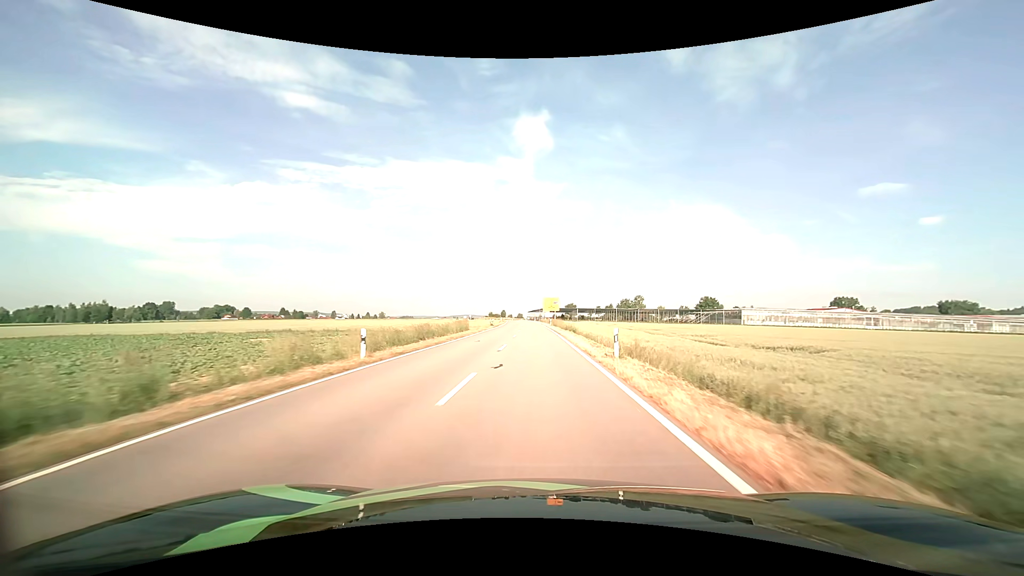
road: tertiary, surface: asphalt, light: Day
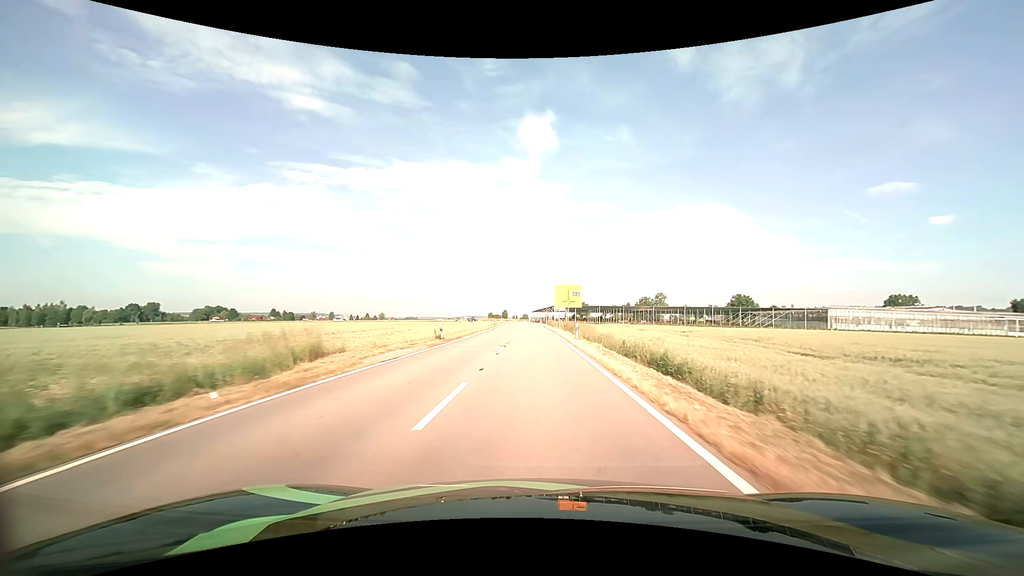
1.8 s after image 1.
(-0.2, +38.8) m; -1°
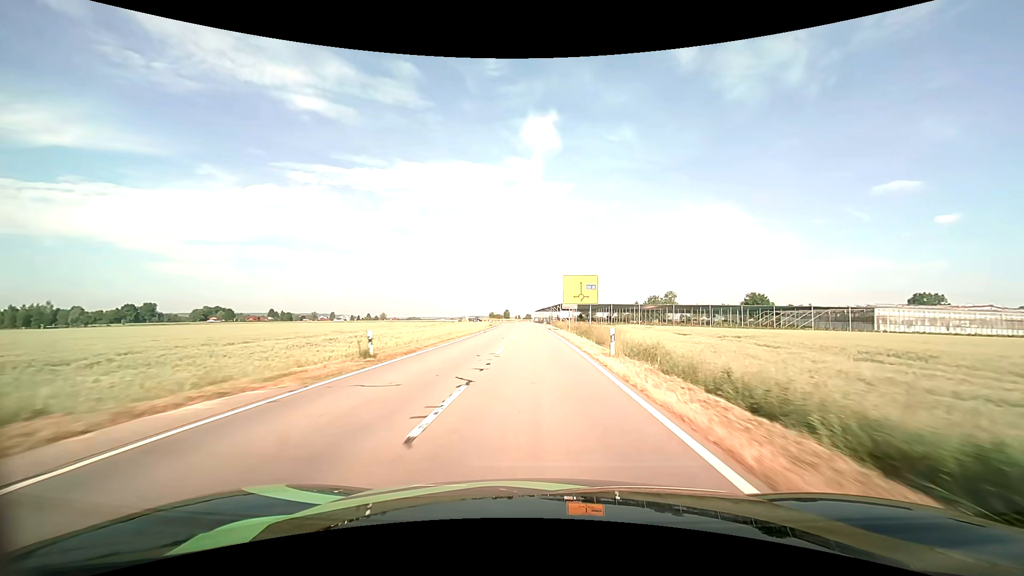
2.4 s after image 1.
(0.0, +12.7) m; 0°
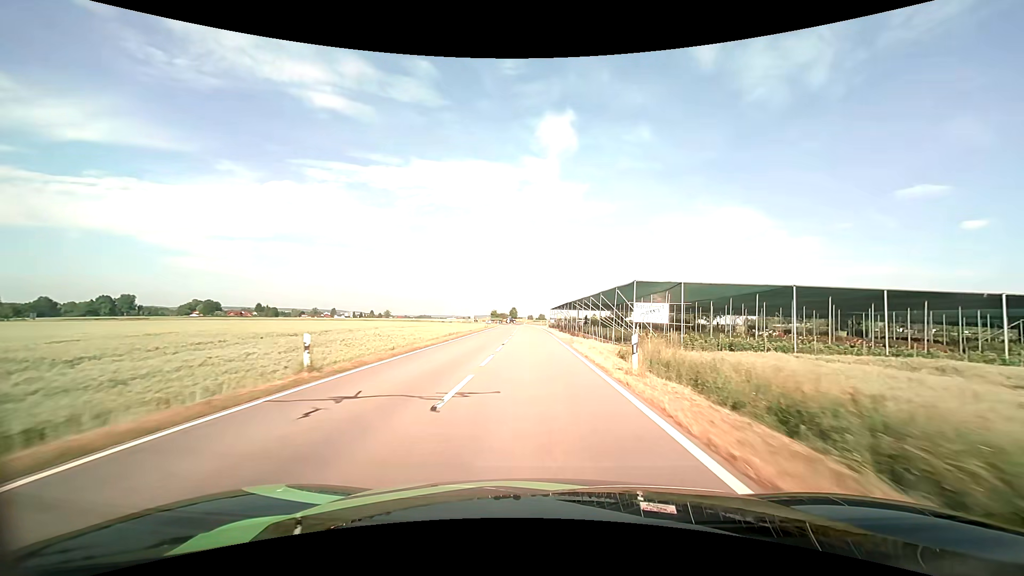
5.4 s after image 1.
(-1.0, +60.1) m; -2°
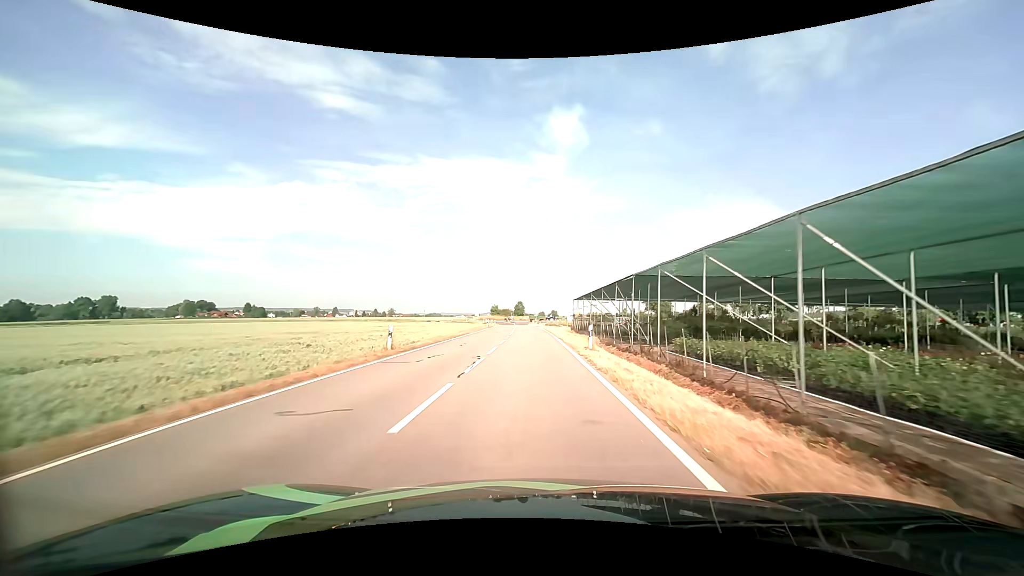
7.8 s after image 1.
(-0.3, +44.7) m; -1°
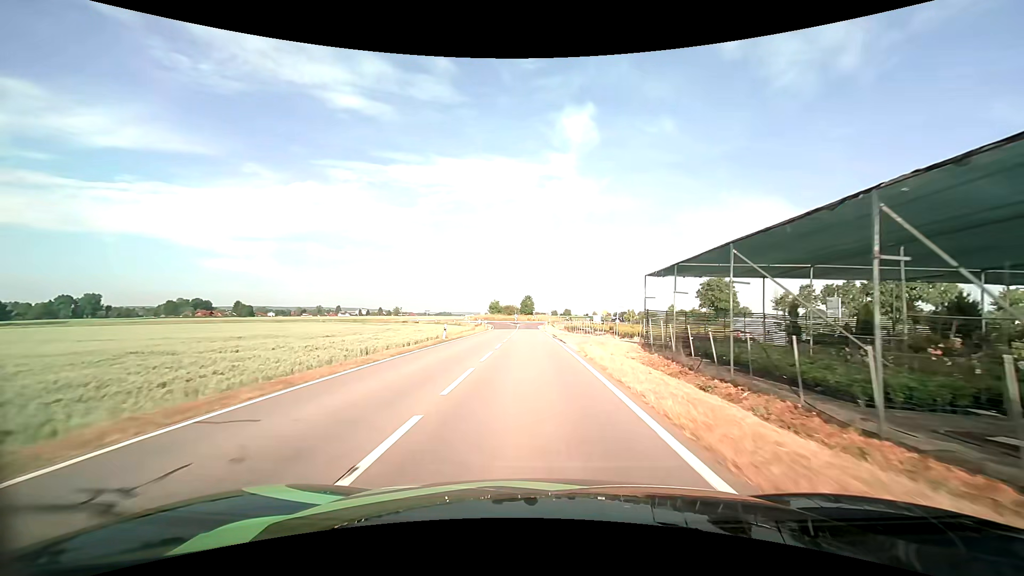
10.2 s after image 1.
(-0.5, +39.3) m; -1°
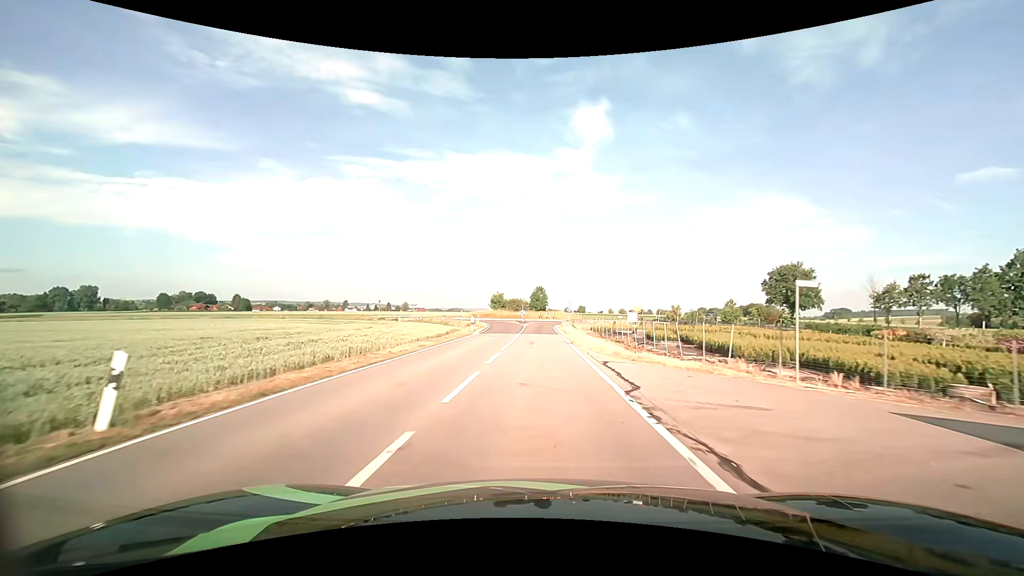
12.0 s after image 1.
(-0.3, +25.2) m; -1°
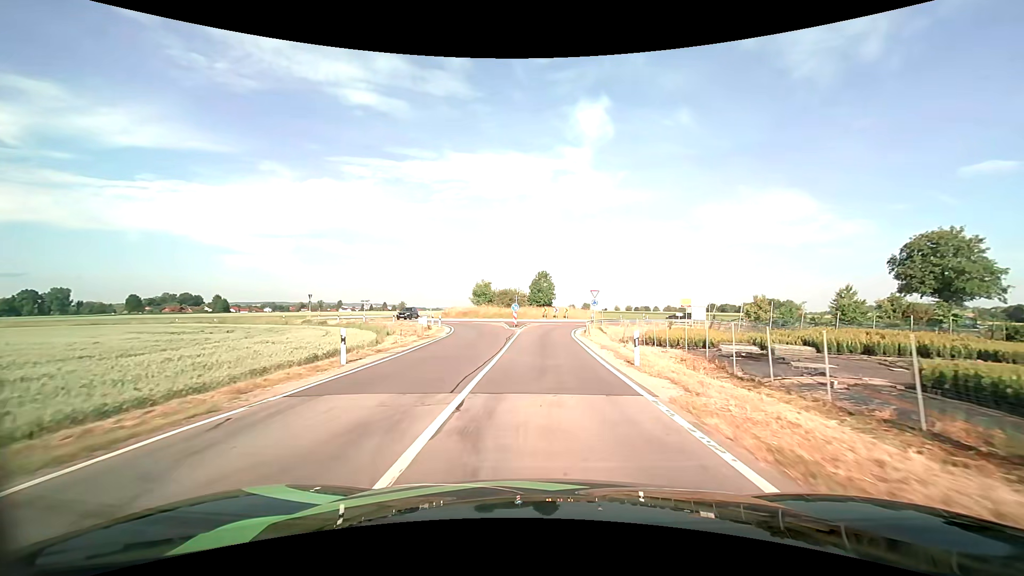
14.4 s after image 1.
(-0.1, +29.8) m; 0°
(0, +10) (0, +20) (0, +30) (+1, +40) (+4, +50) (+9, +58) (+12, +67) (+11, +77) (+6, +86) (+1, +95) m
